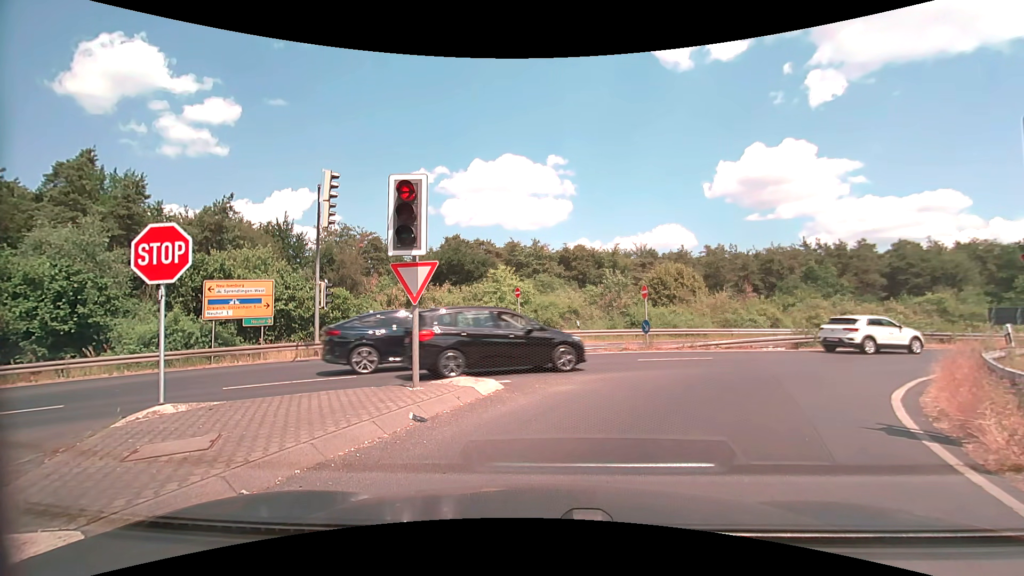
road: secondary_link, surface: asphalt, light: Day
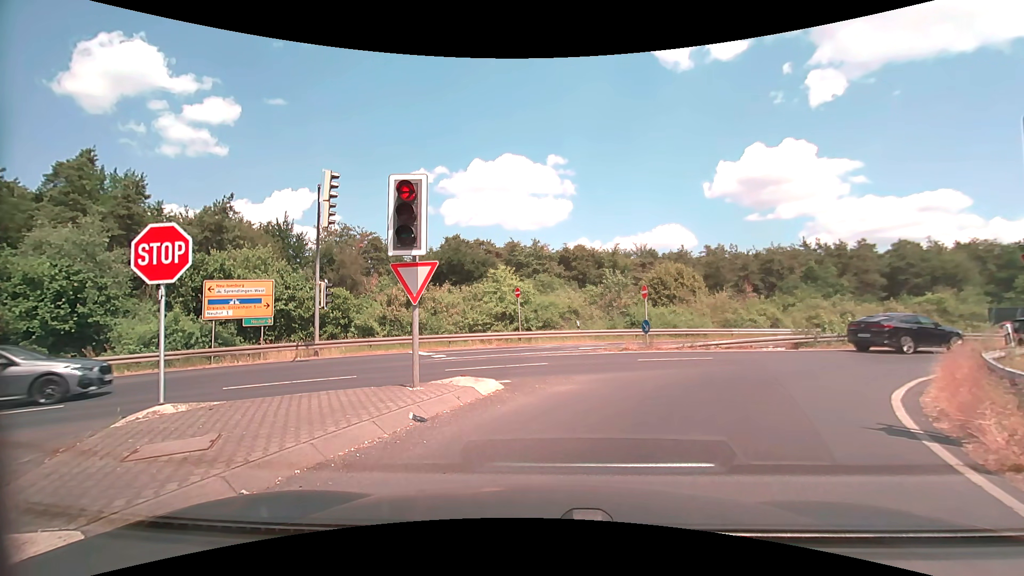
(0.0, 0.0) m; 0°
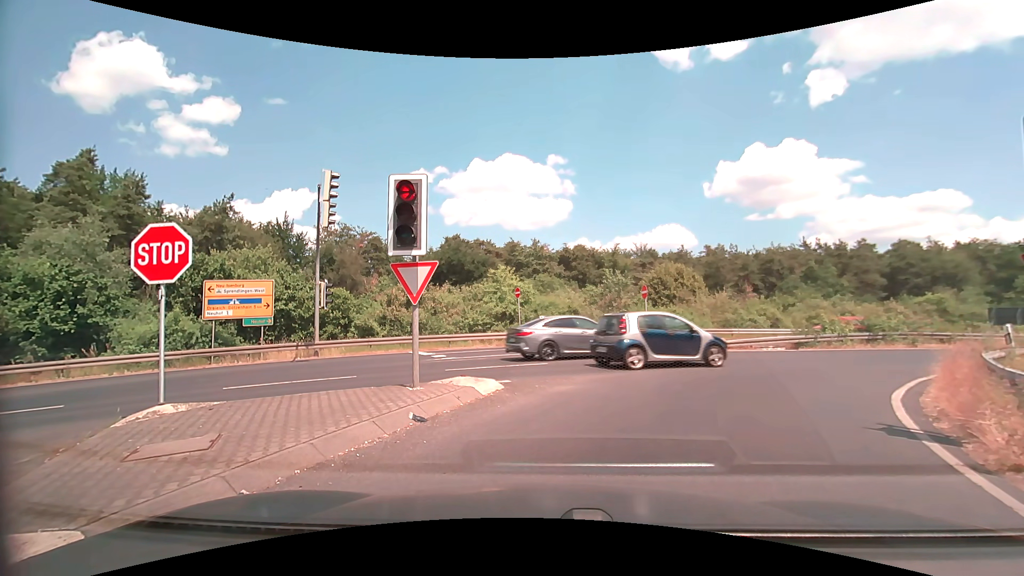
(0.0, 0.0) m; 0°
(+2, +10) (+9, +17) (+18, +22) (+27, +26) (+36, +29) (+46, +32) (+55, +35) (+65, +37) (+75, +39) (+85, +41) m
